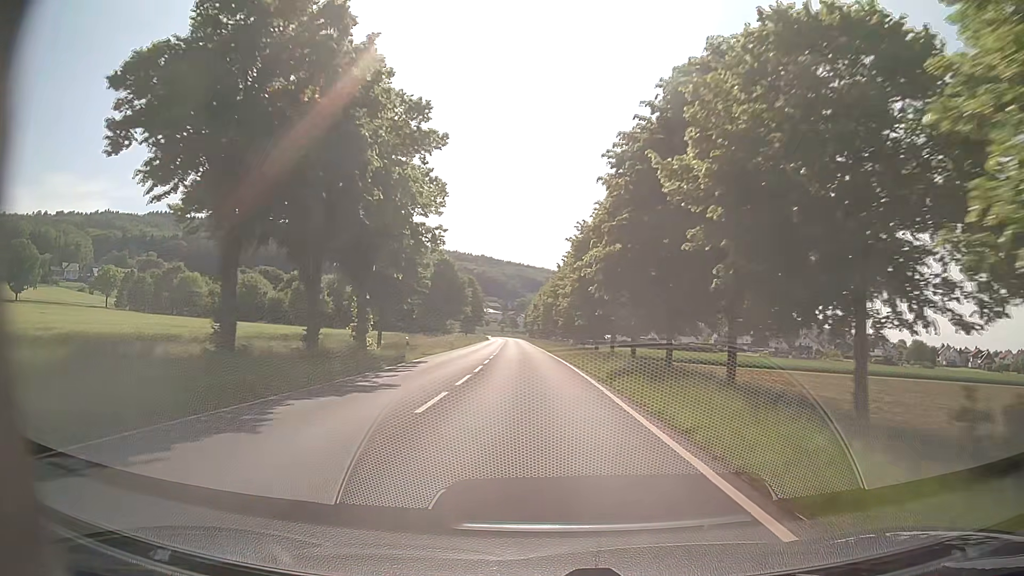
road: primary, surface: asphalt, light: Day
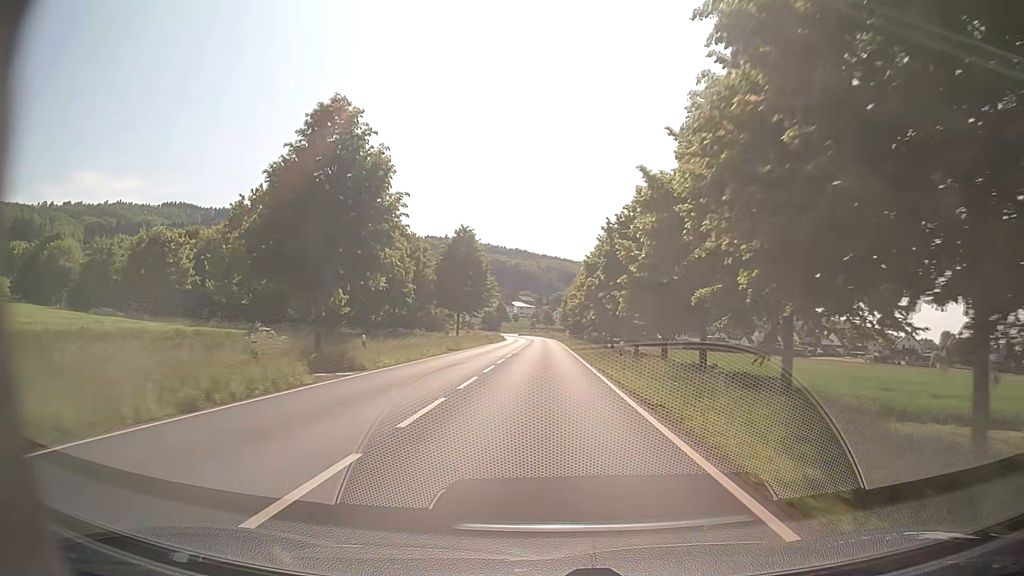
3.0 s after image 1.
(-2.3, +63.8) m; -3°
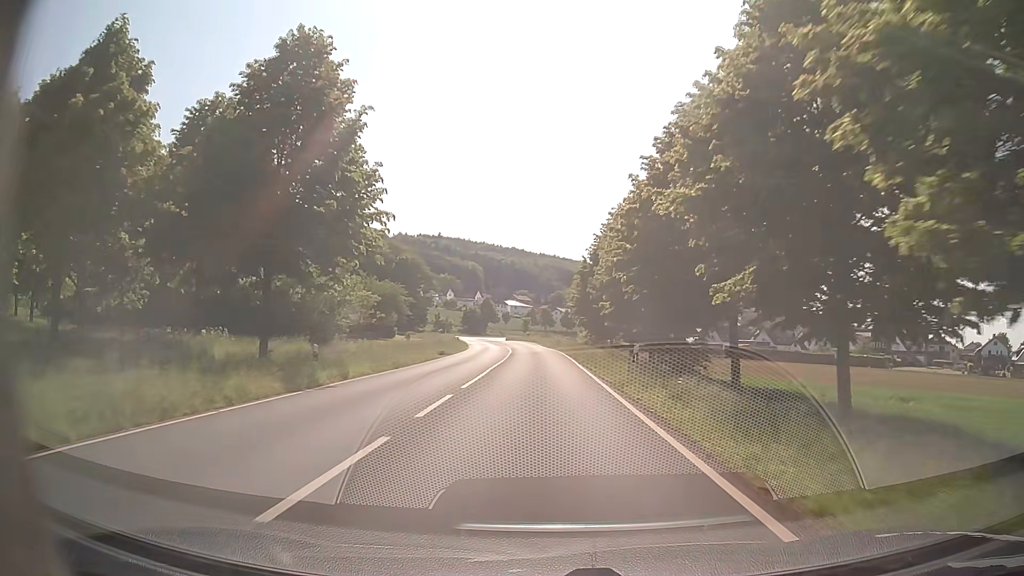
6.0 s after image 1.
(+0.1, +54.3) m; 0°
(0, +10) (0, +20) (0, +30) (0, +40) (0, +50) (-1, +60) (-1, +70) (-2, +80) (-3, +90) (-4, +100) m
